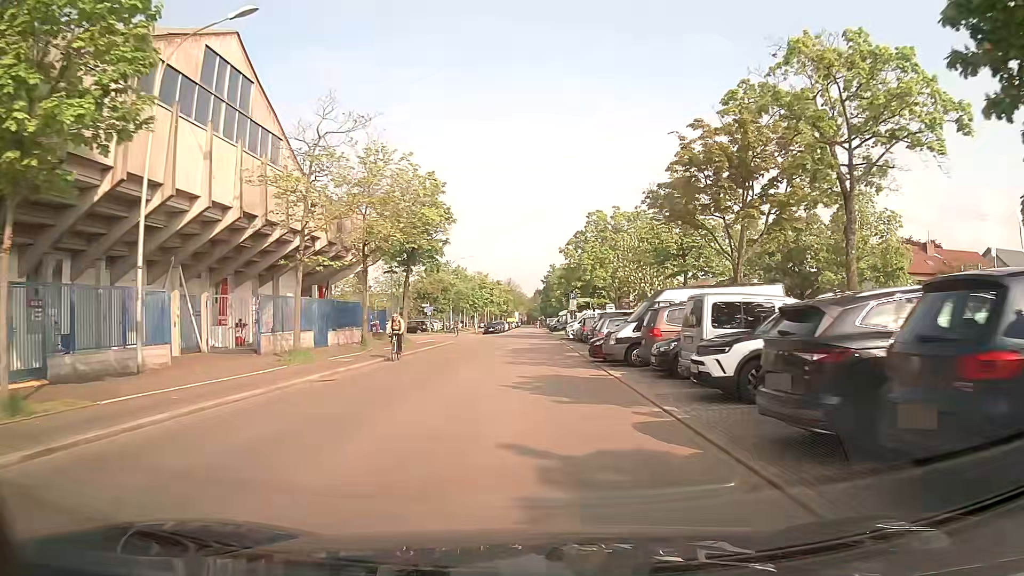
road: residential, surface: asphalt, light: Day
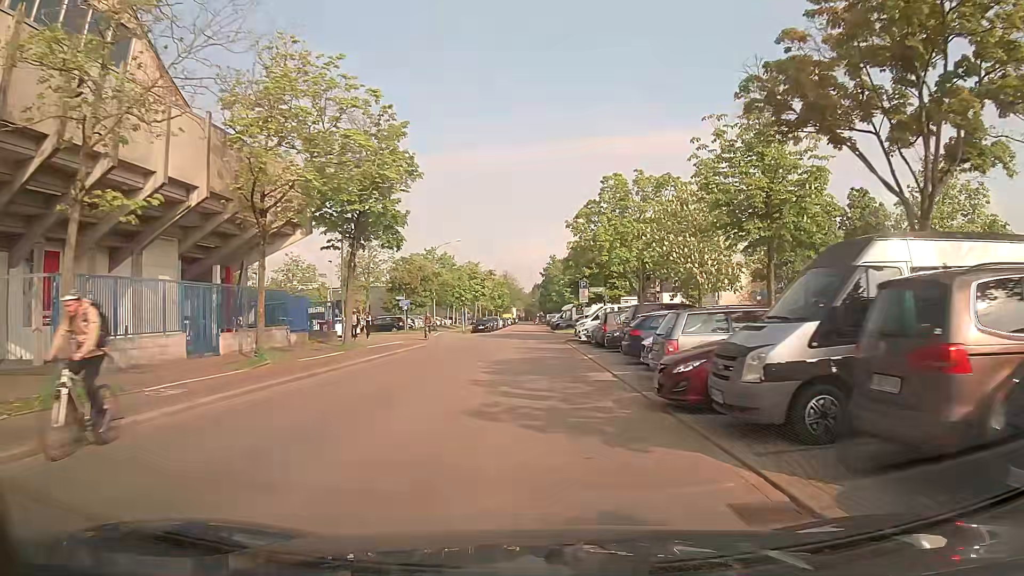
(+0.1, +12.5) m; +1°
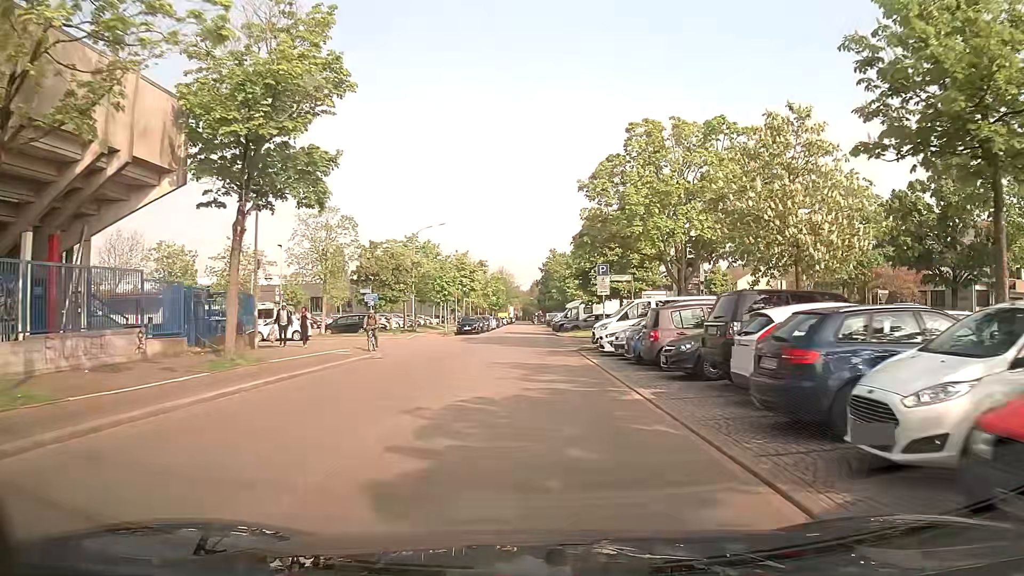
(0.0, +11.6) m; 0°
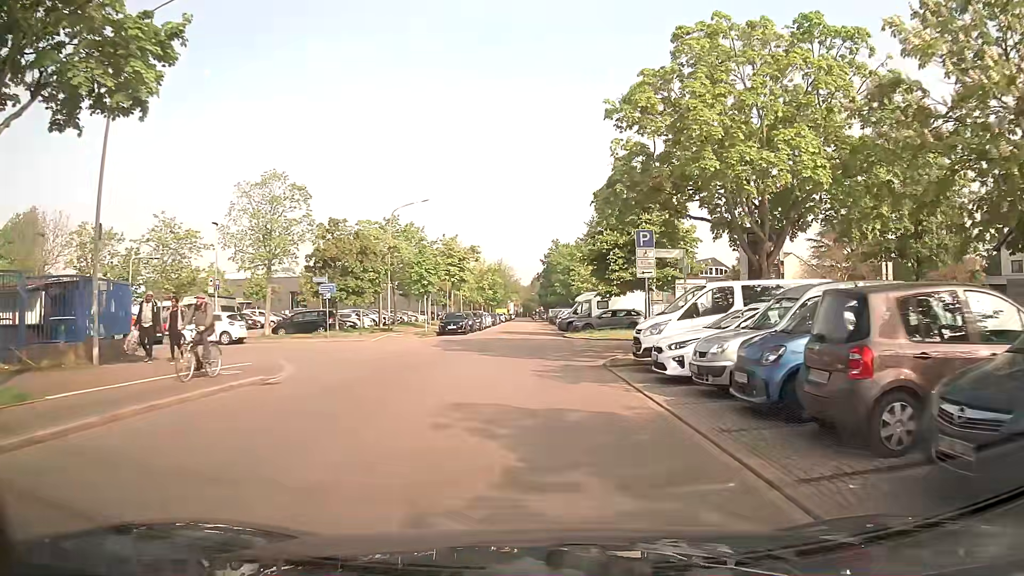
(+0.1, +10.2) m; +2°
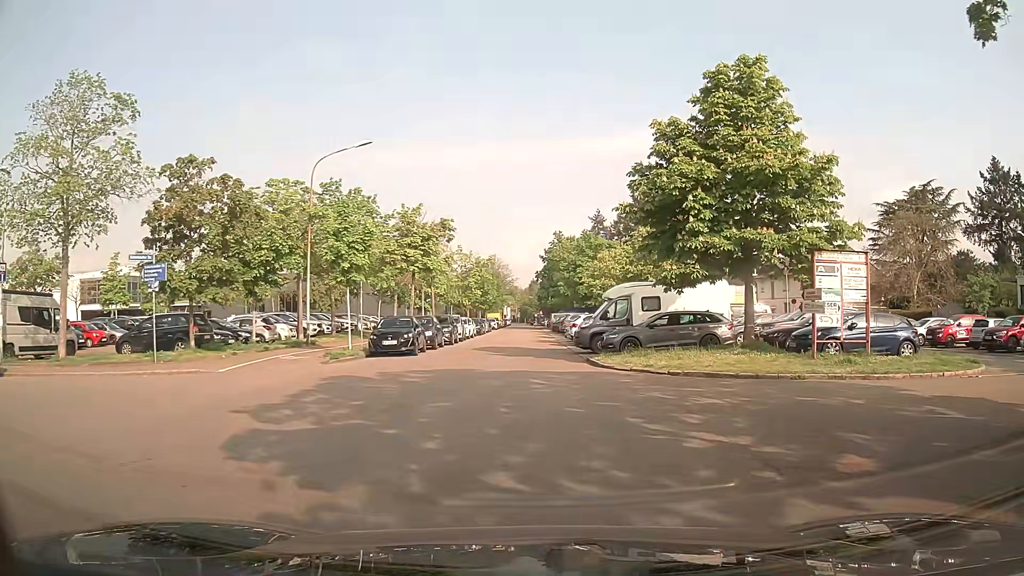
(-0.6, +17.2) m; -2°
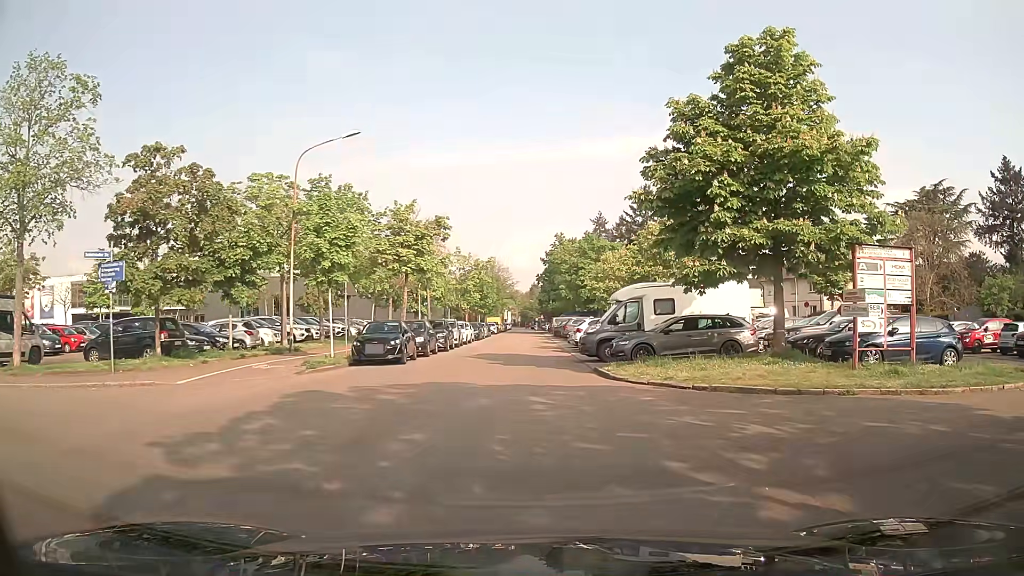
(0.0, +2.4) m; +1°
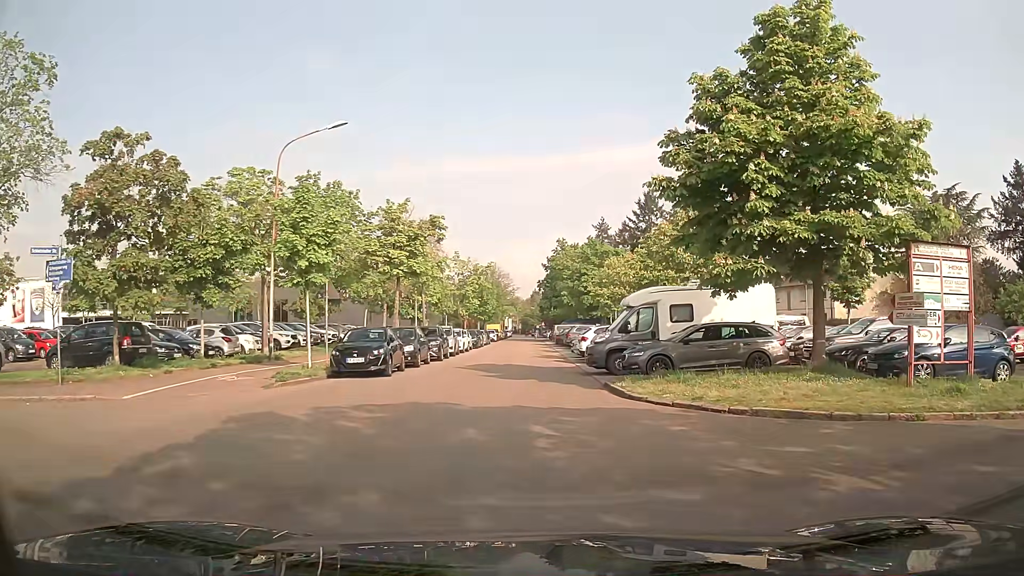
(-0.1, +2.6) m; 0°
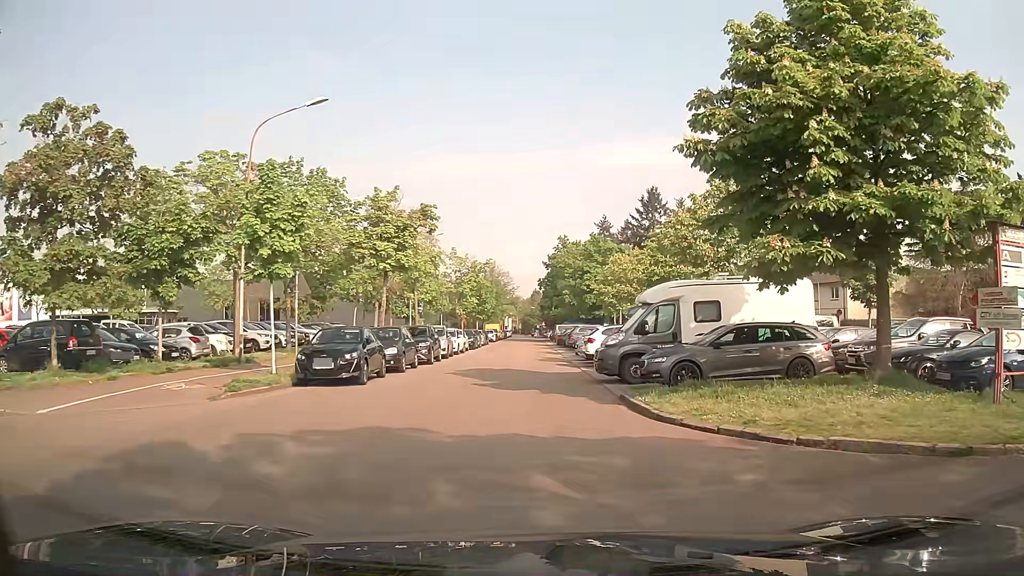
(0.0, +3.1) m; 0°
